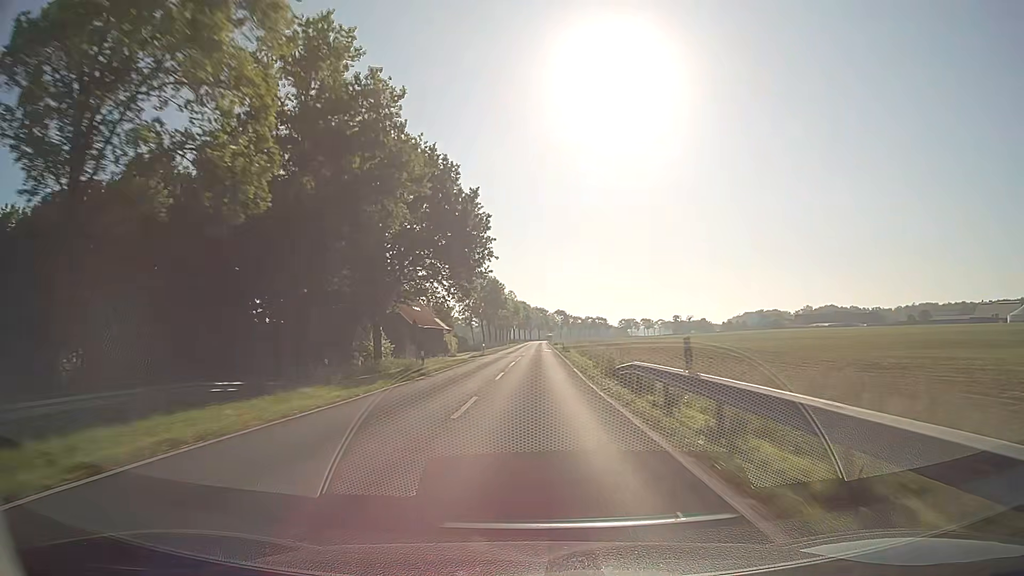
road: secondary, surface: asphalt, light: Day
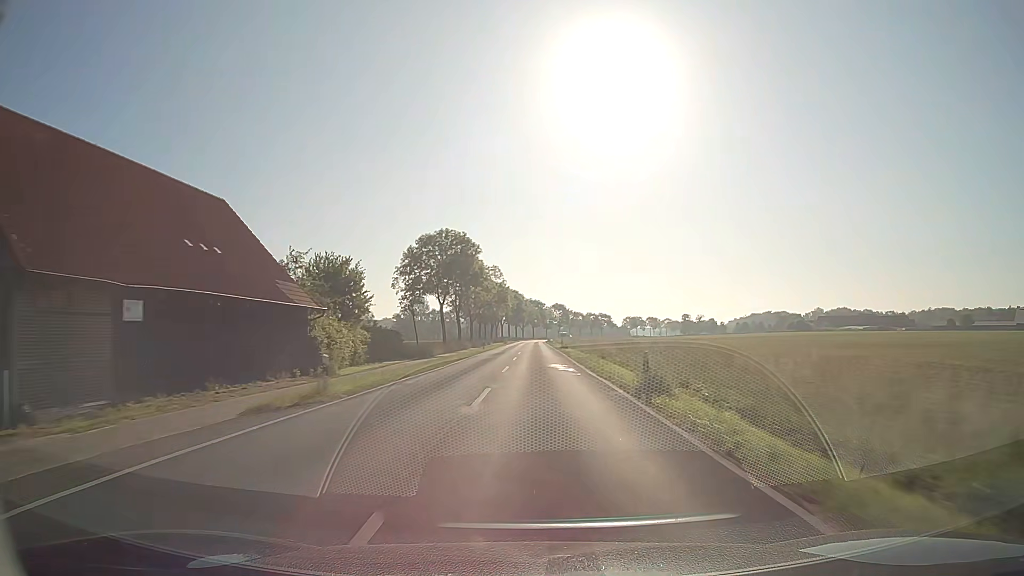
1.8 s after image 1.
(+0.5, +47.1) m; +1°
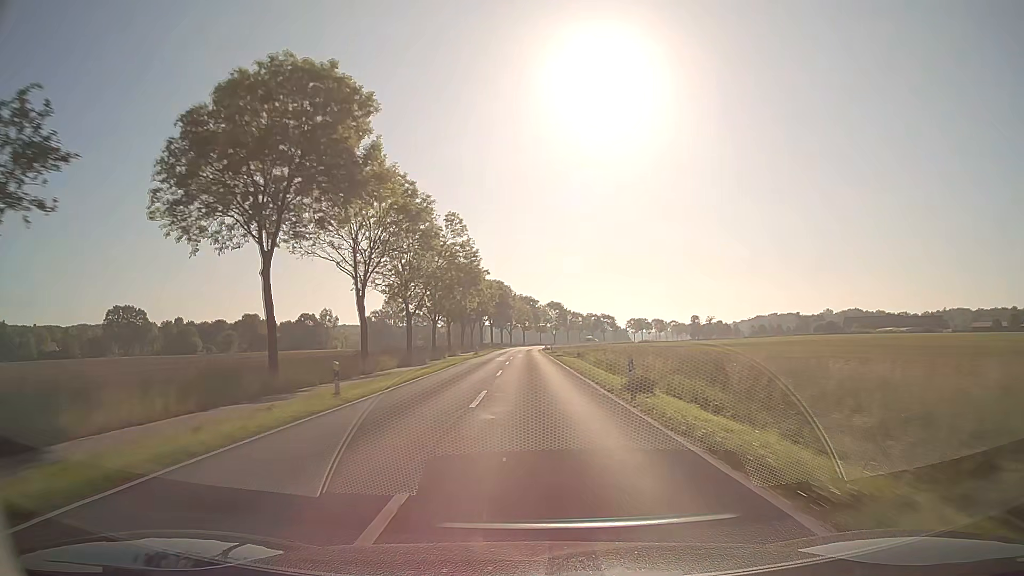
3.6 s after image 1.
(+0.4, +47.2) m; +1°
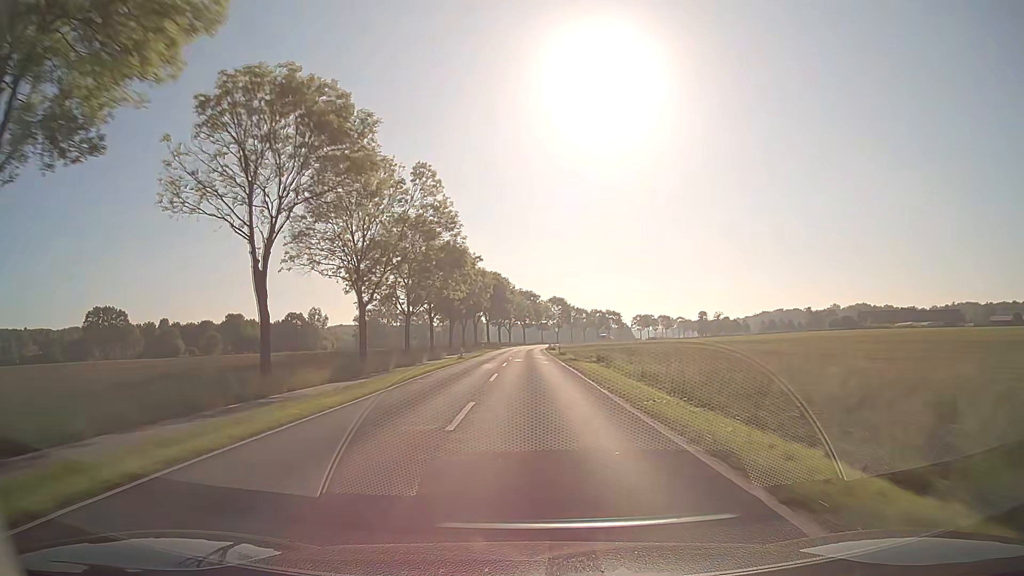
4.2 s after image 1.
(0.0, +15.8) m; 0°
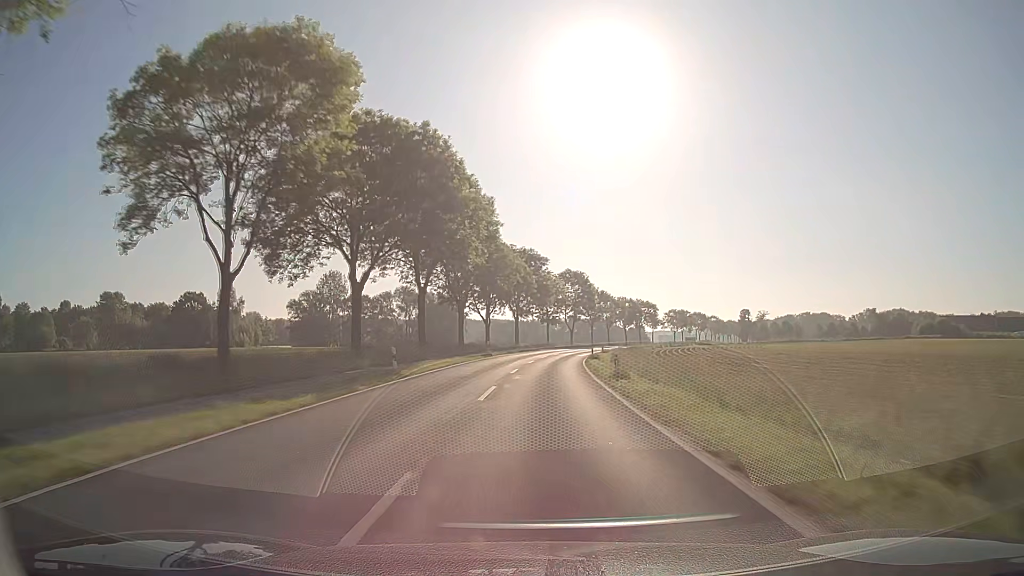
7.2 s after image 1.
(+0.1, +79.0) m; +1°
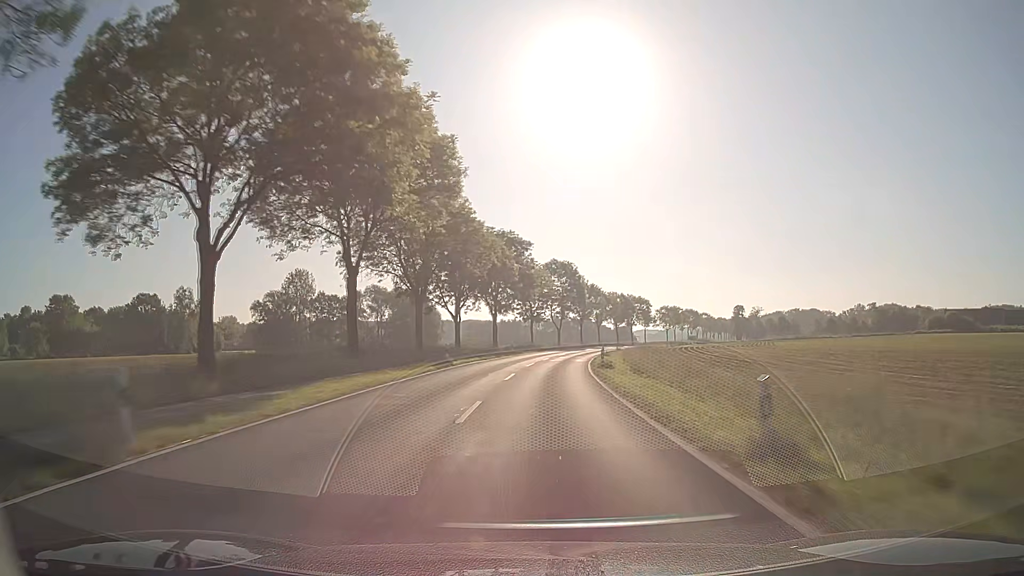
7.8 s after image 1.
(+0.1, +15.8) m; +1°
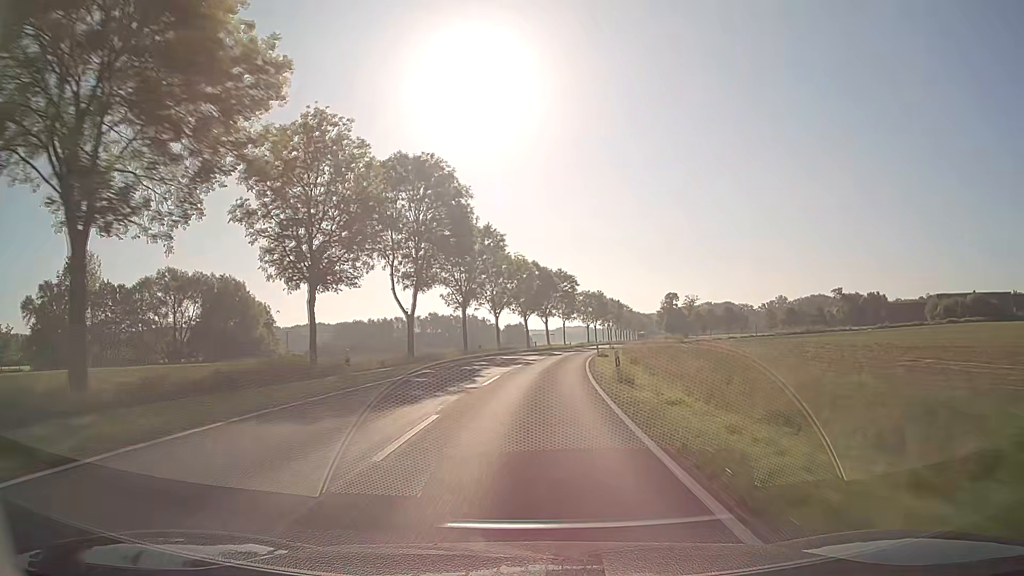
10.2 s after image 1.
(+4.8, +63.0) m; +10°
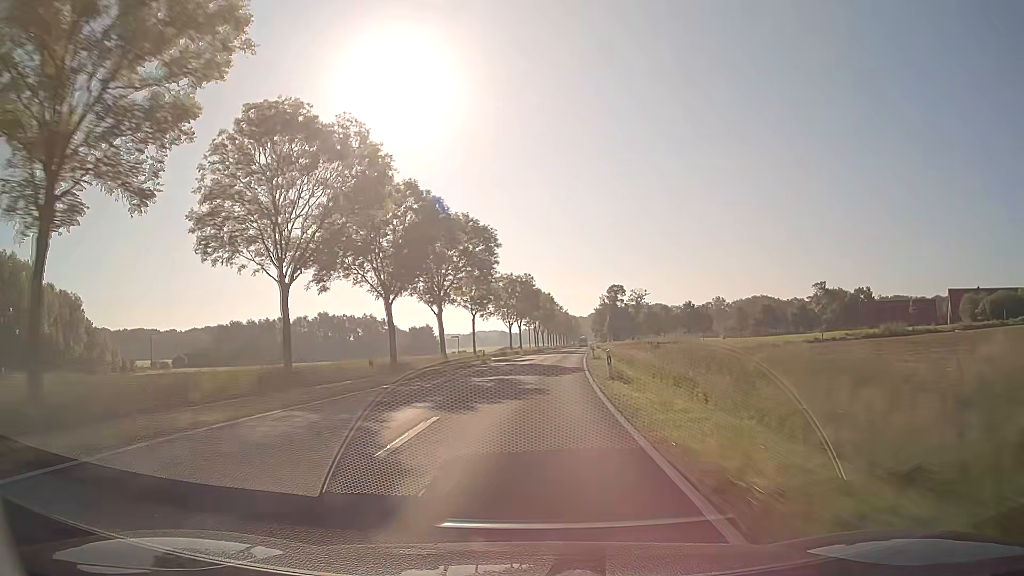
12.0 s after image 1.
(+3.0, +47.2) m; +7°
(0, +10) (0, +20) (+1, +30) (+2, +40) (+2, +50) (+3, +60) (+4, +70) (+5, +80) (+6, +90) (+7, +100) m
